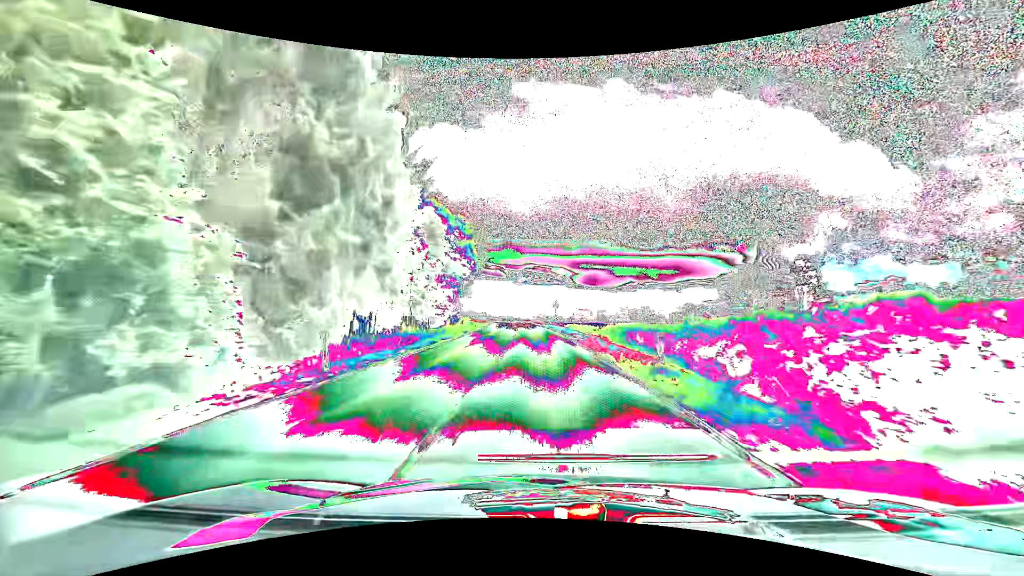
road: tertiary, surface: asphalt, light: Day
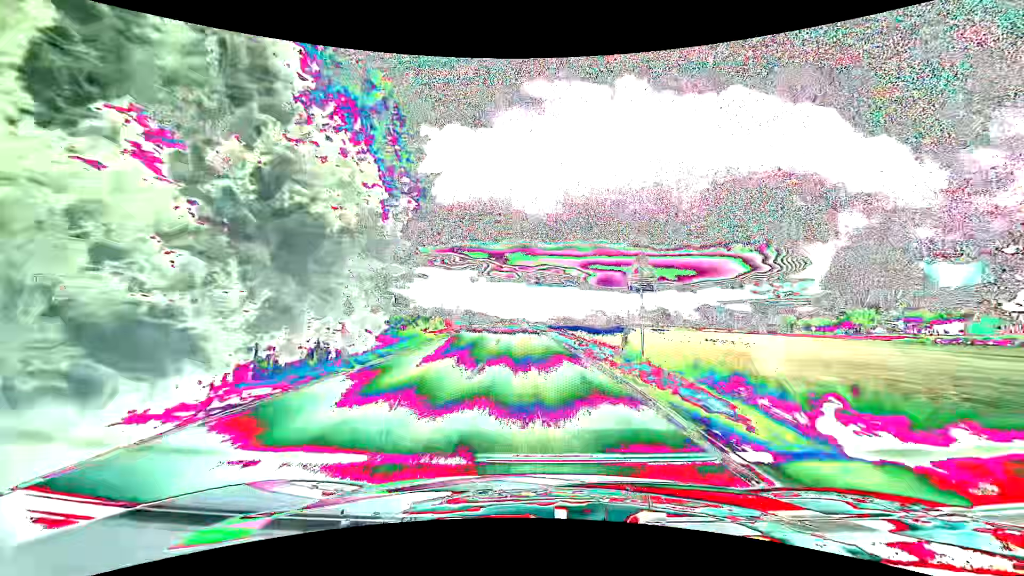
(-0.6, +41.2) m; -2°
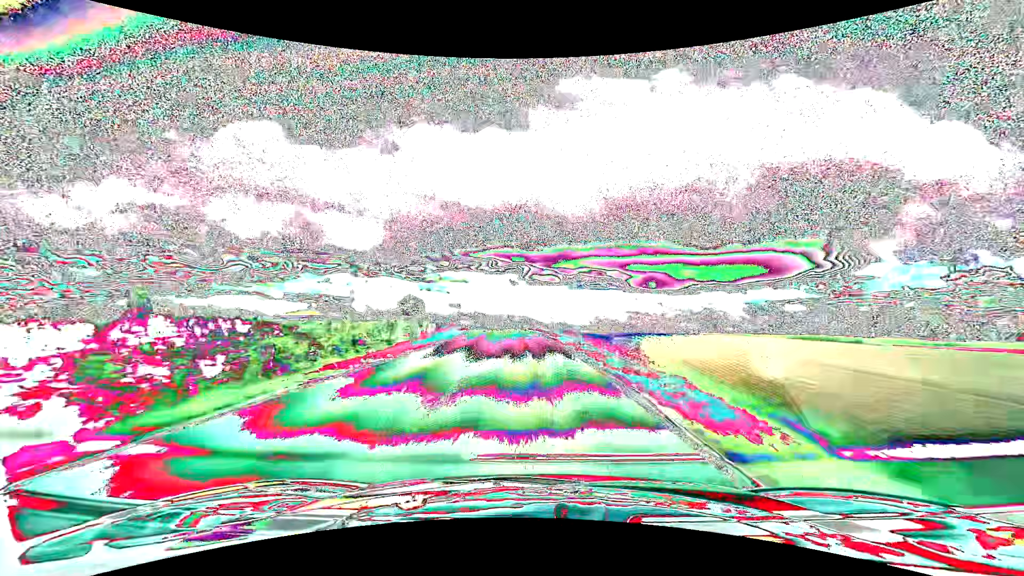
(-1.5, +41.1) m; -5°
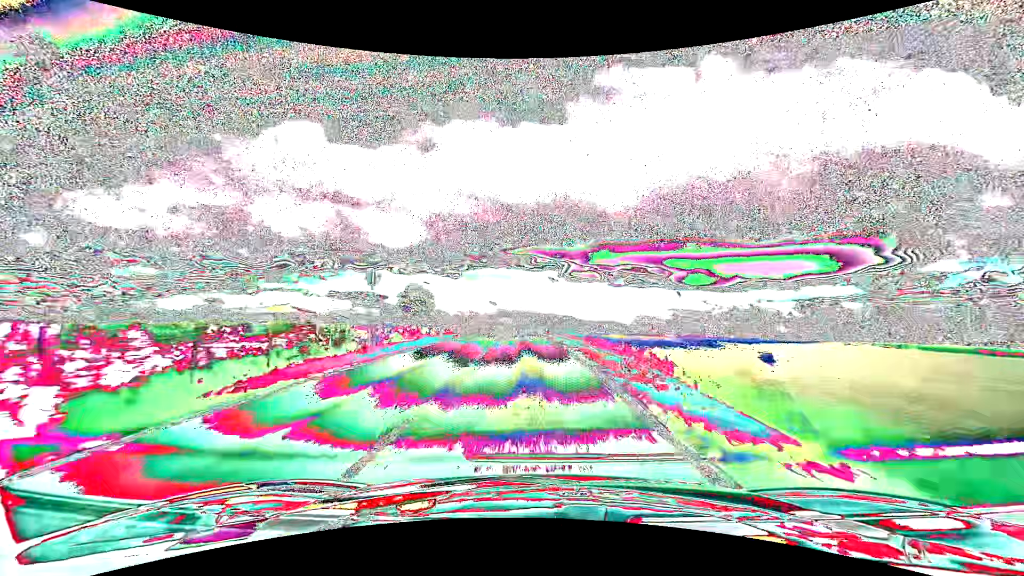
(-1.5, +40.8) m; -4°
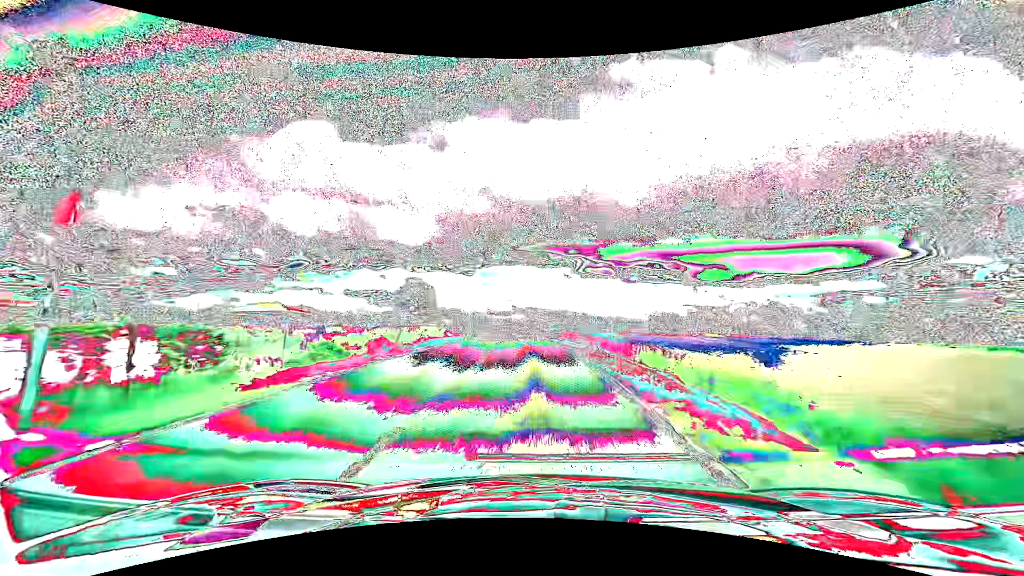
(-0.2, +13.2) m; -2°
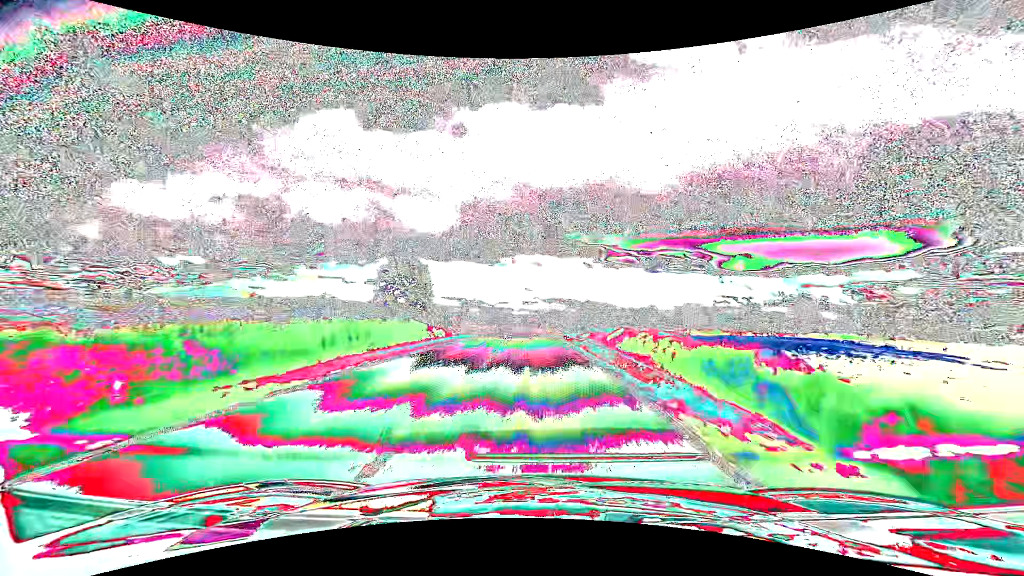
(-0.6, +25.9) m; -3°
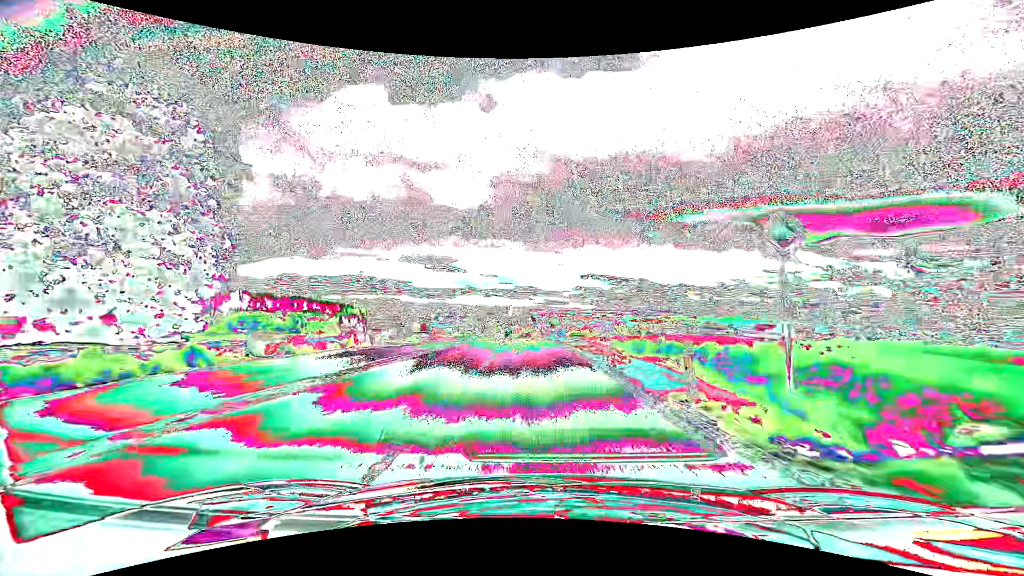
(-1.9, +61.5) m; -4°
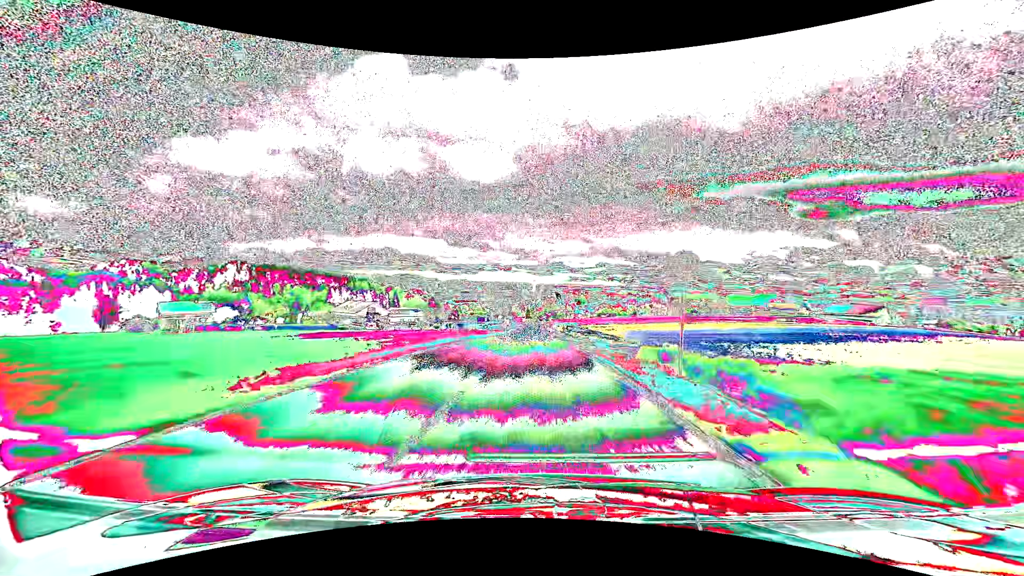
(-1.7, +58.3) m; -3°
(0, +10) (0, +20) (0, +30) (0, +40) (0, +50) (0, +60) (0, +70) (0, +80) (0, +90) (0, +100) m
